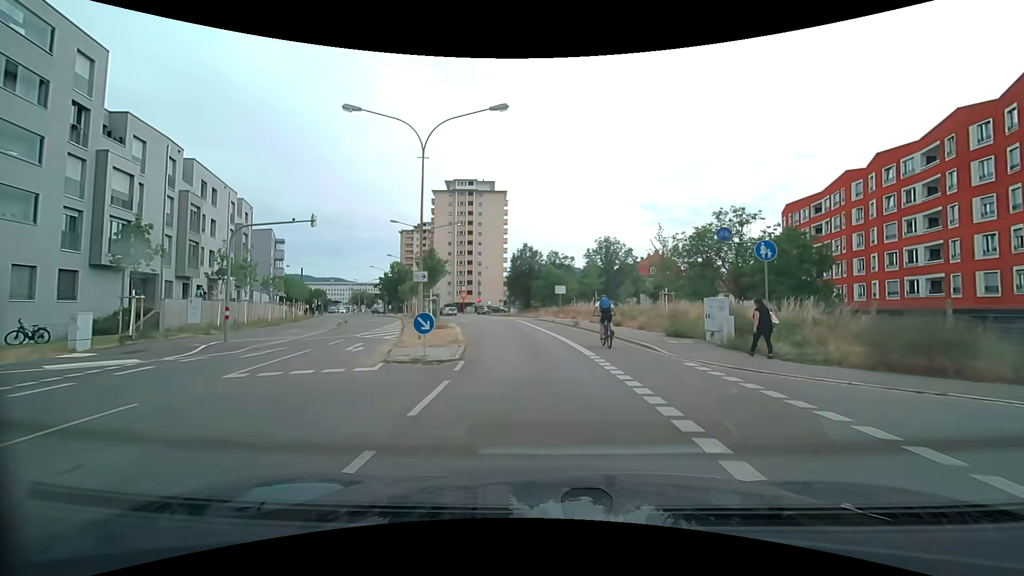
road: secondary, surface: asphalt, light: Day
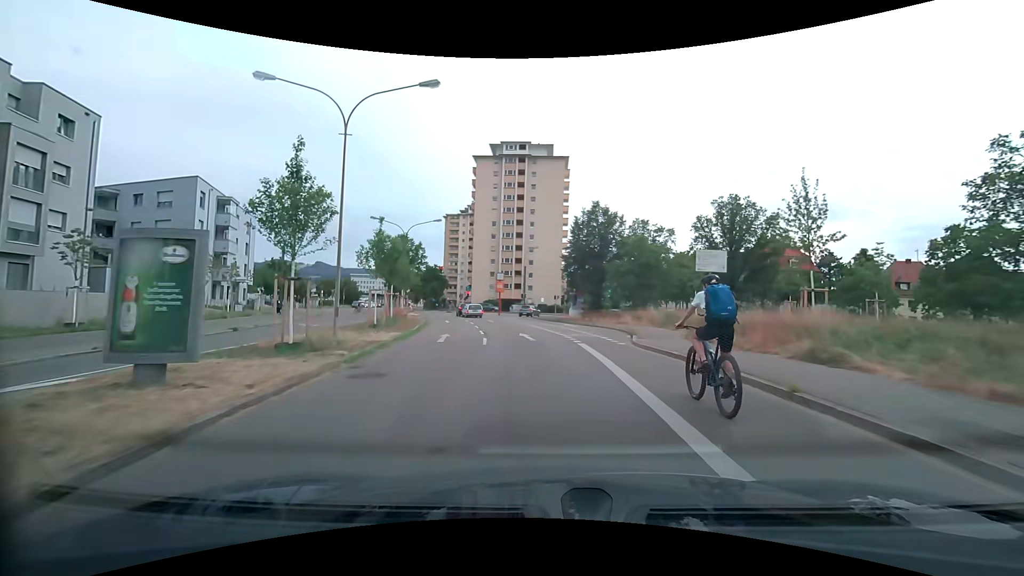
(-1.5, +31.3) m; -6°
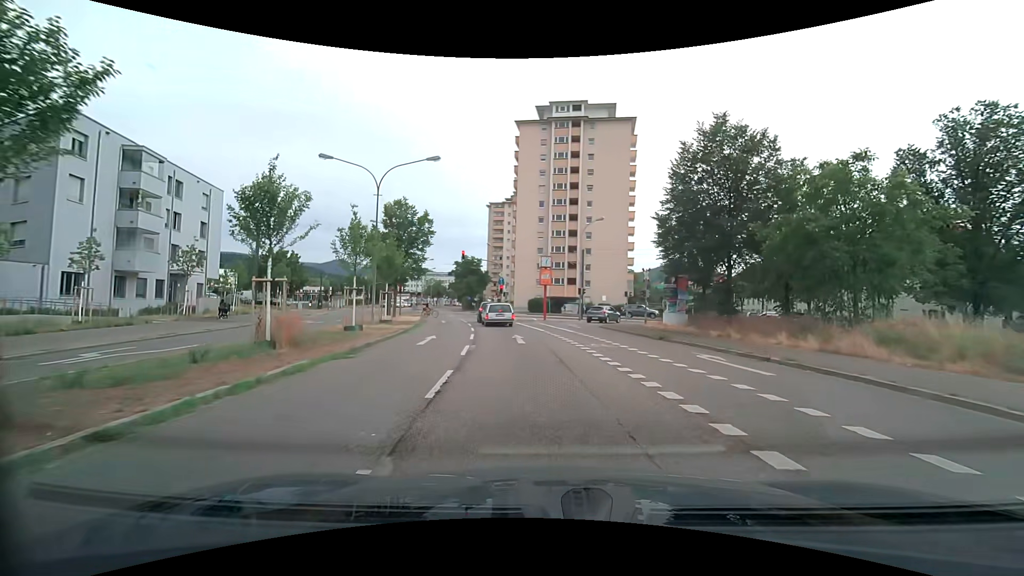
(-1.3, +21.2) m; -7°
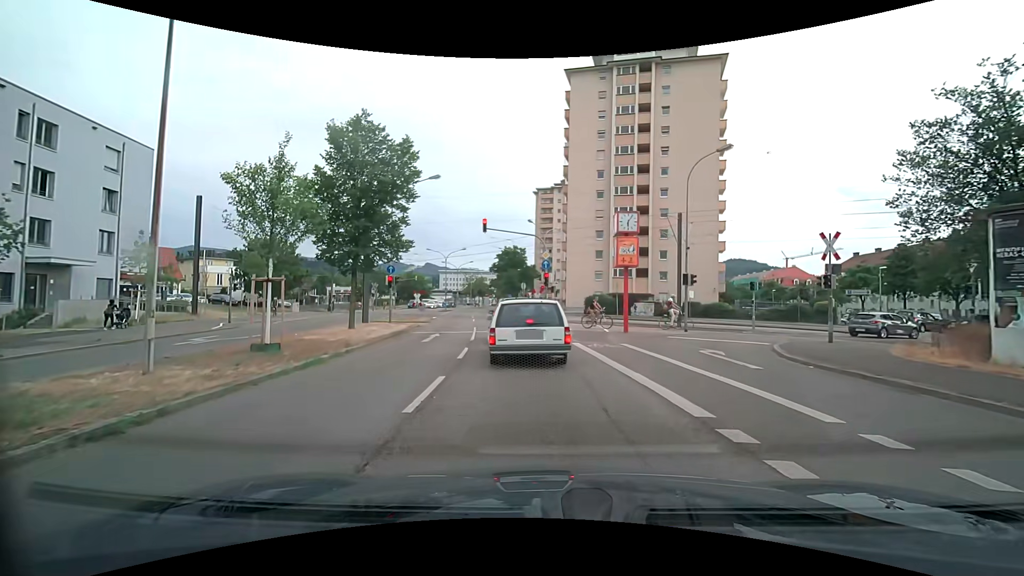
(-0.8, +18.7) m; -6°
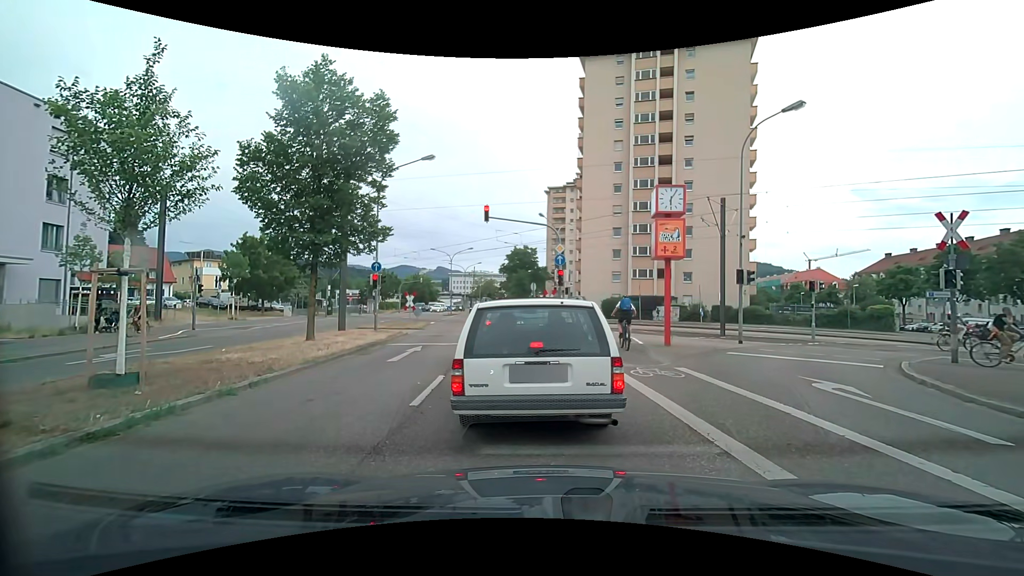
(-0.1, +4.9) m; -1°
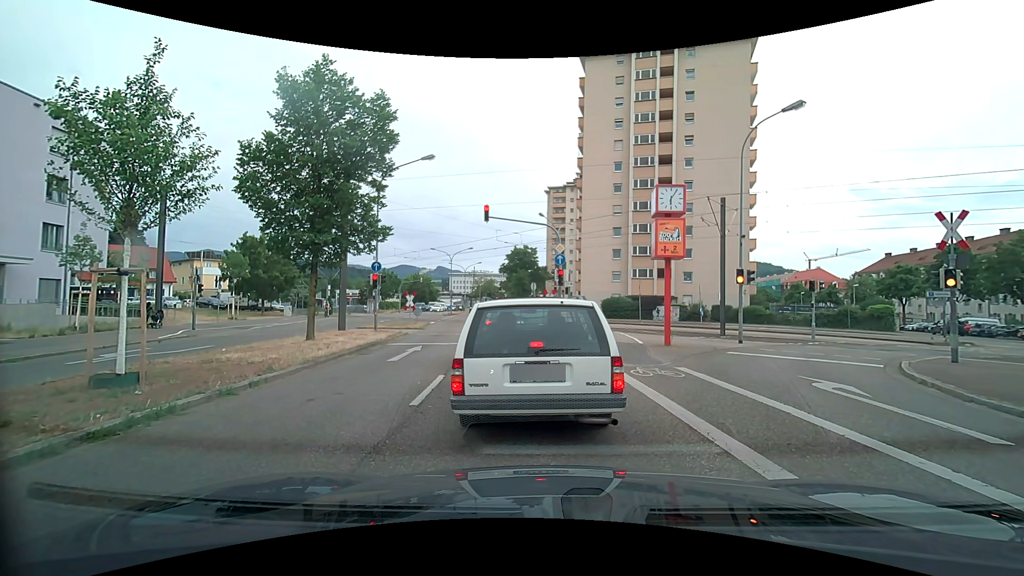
(0.0, +0.1) m; 0°
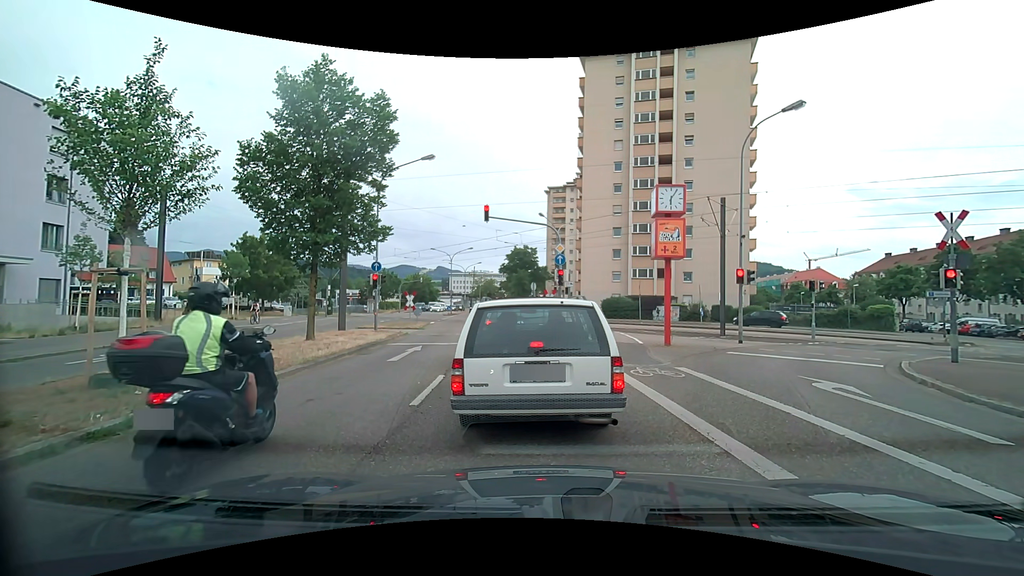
(0.0, 0.0) m; 0°
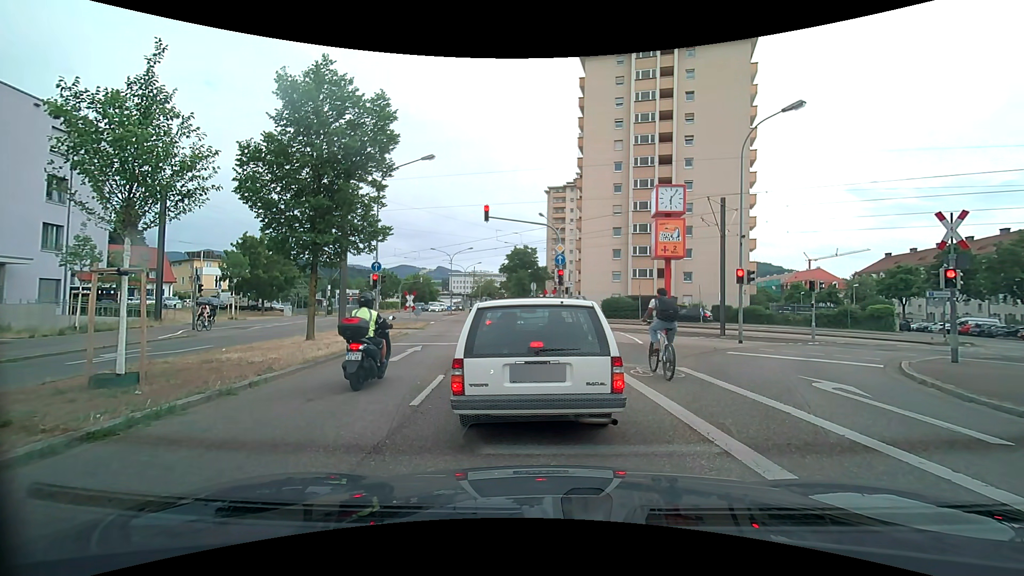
(0.0, 0.0) m; 0°
(0, +10) (-1, +20) (-2, +30) (-3, +40) (-5, +50) (-6, +60) (-7, +70) (-8, +79) (-9, +89) (-10, +99) m
